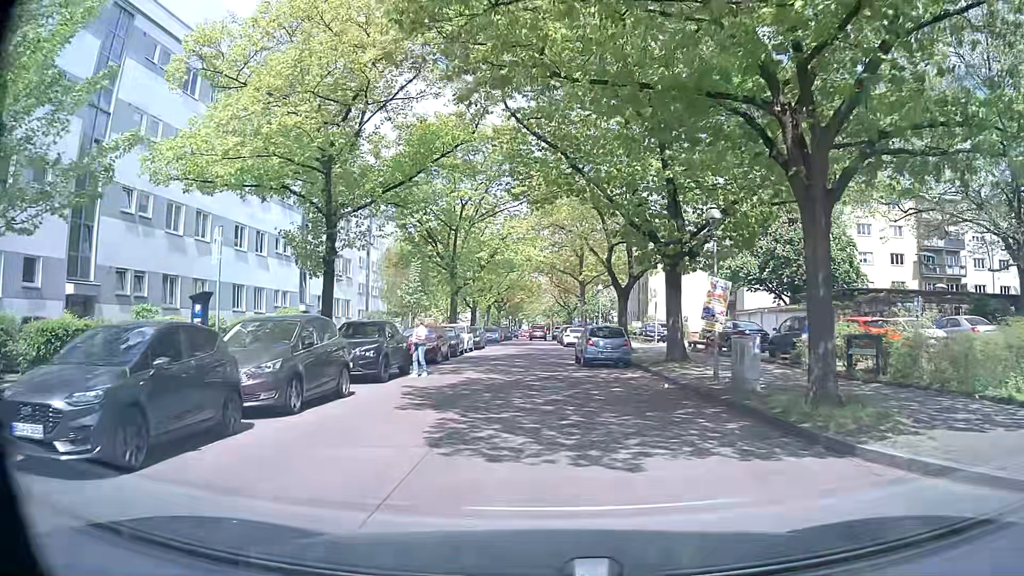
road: residential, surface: concrete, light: Day
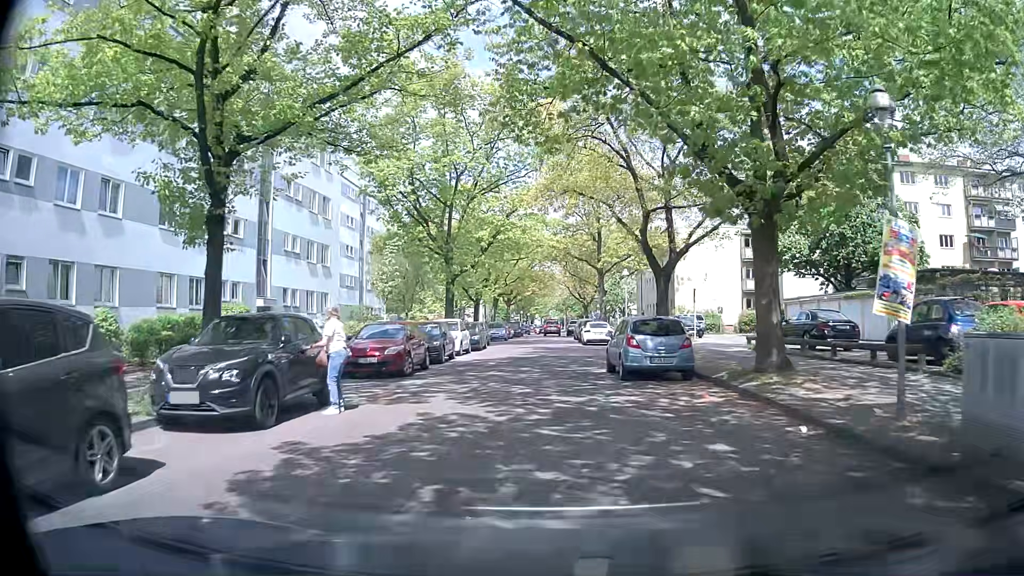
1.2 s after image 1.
(-0.1, +8.3) m; -1°
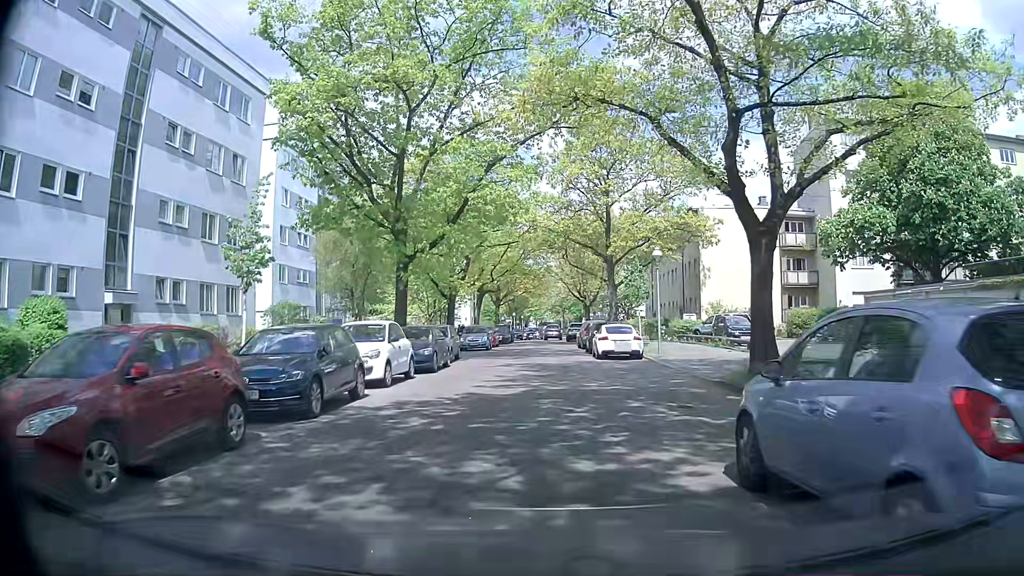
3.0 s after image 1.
(0.0, +12.8) m; +1°
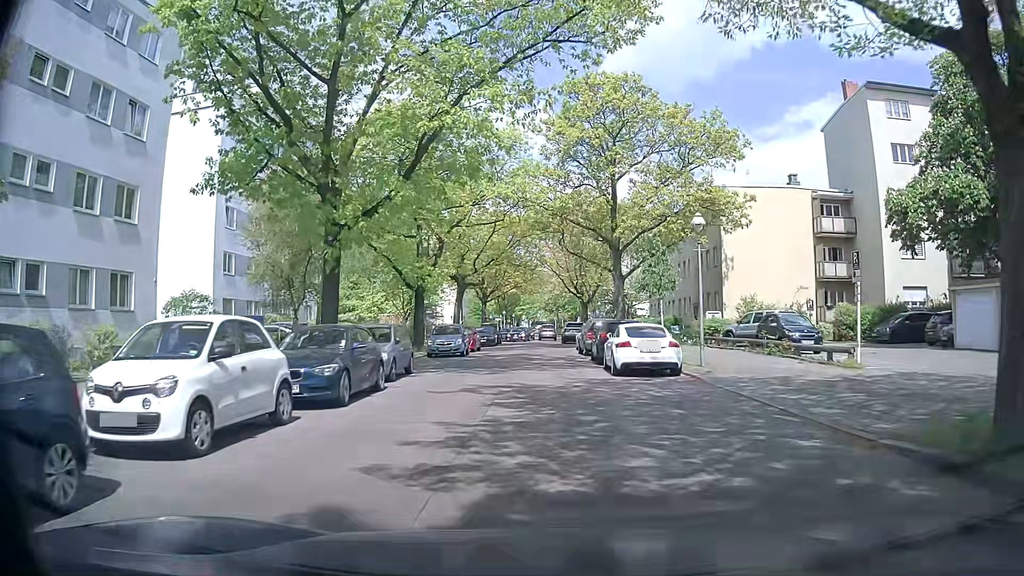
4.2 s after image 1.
(0.0, +8.7) m; +1°
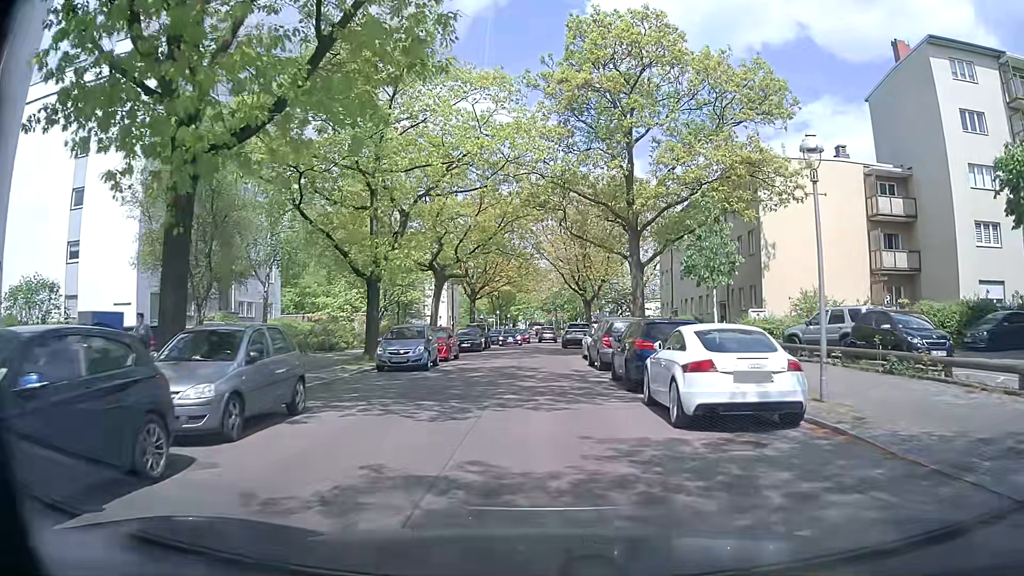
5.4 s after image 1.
(0.0, +8.8) m; -1°
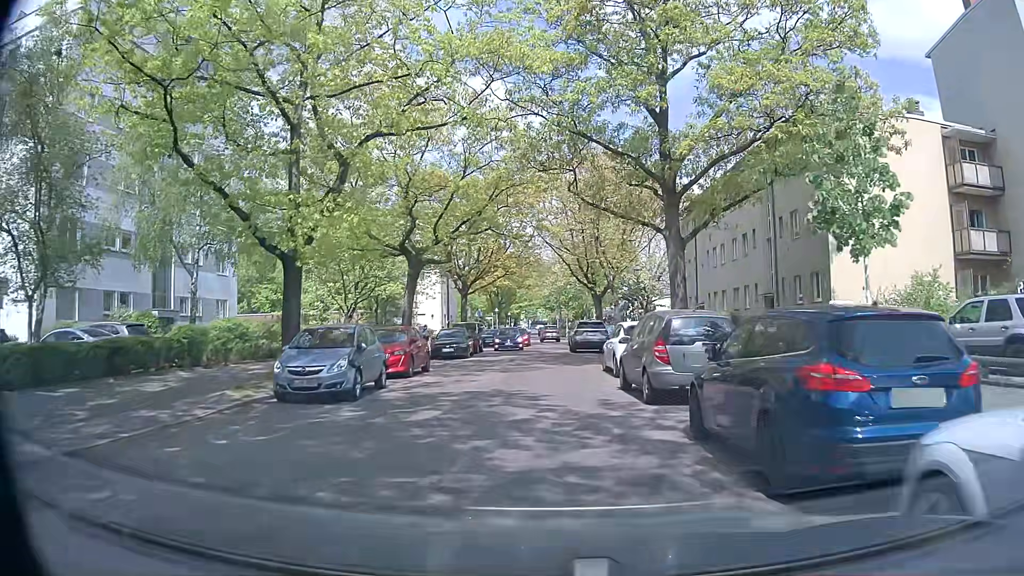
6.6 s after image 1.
(+0.1, +8.7) m; +2°
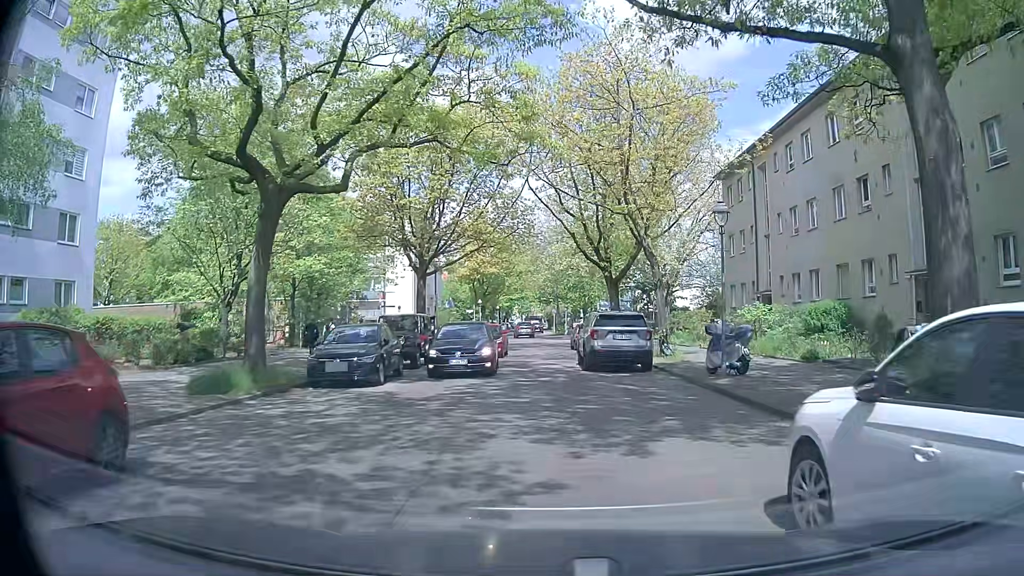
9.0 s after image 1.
(-0.3, +16.1) m; 0°
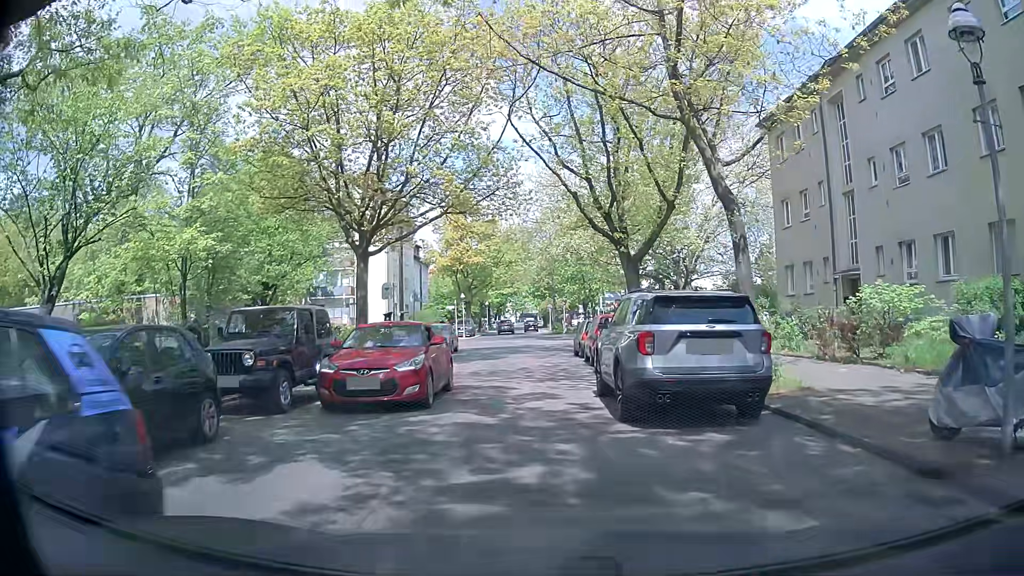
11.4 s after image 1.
(0.0, +10.4) m; -1°
